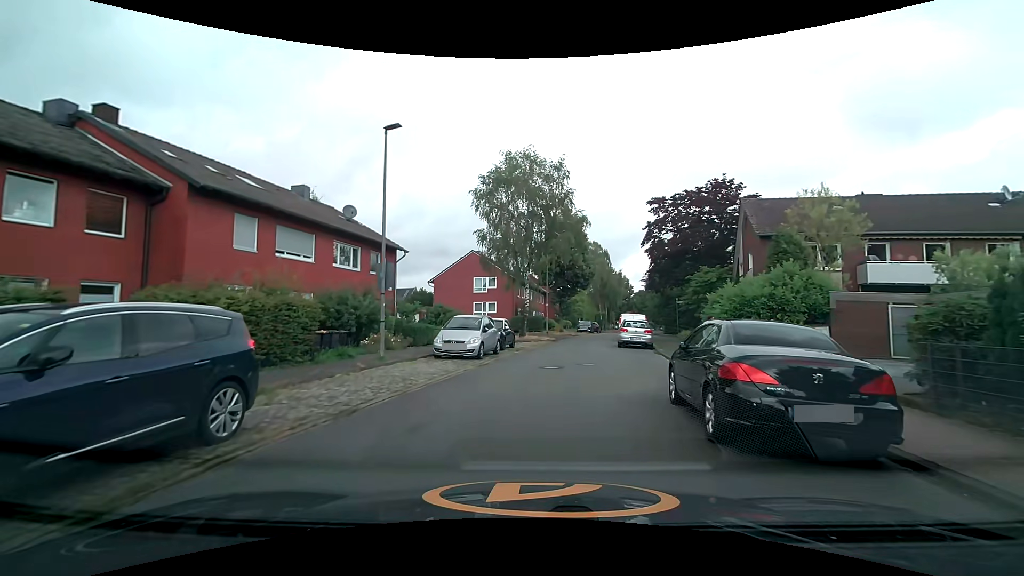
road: residential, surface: asphalt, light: Day
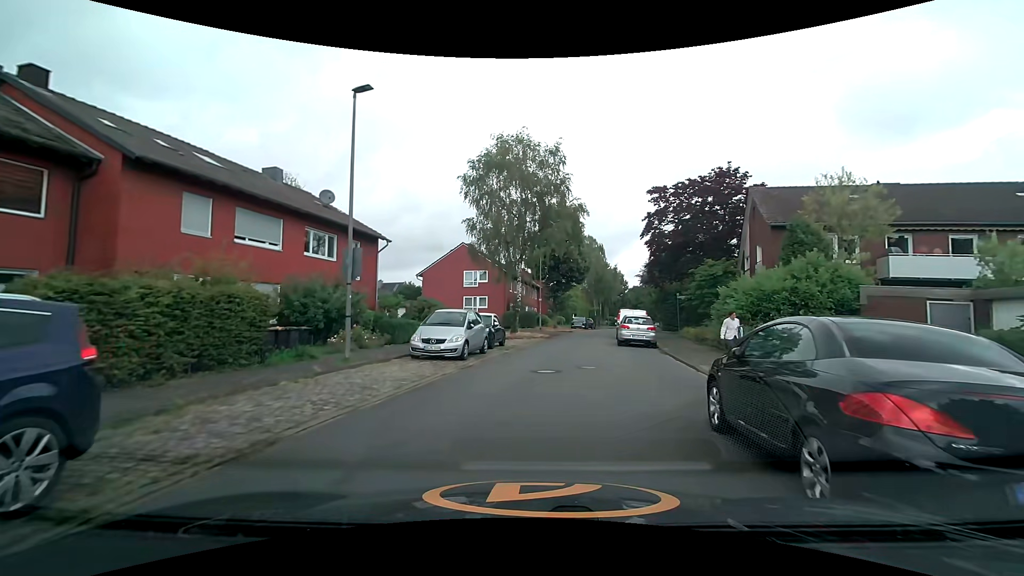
(0.0, +2.3) m; 0°
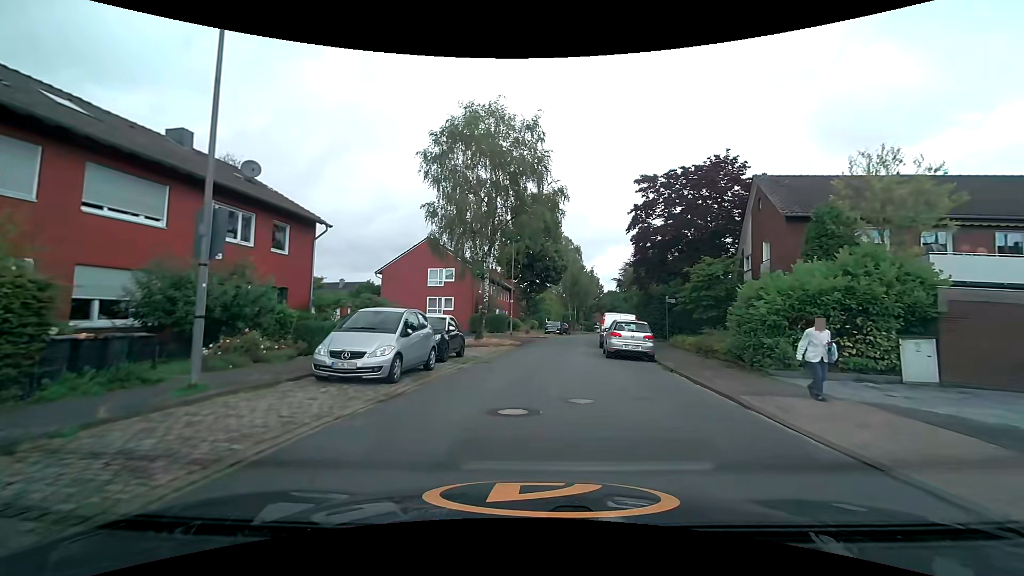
(+0.1, +5.0) m; +3°
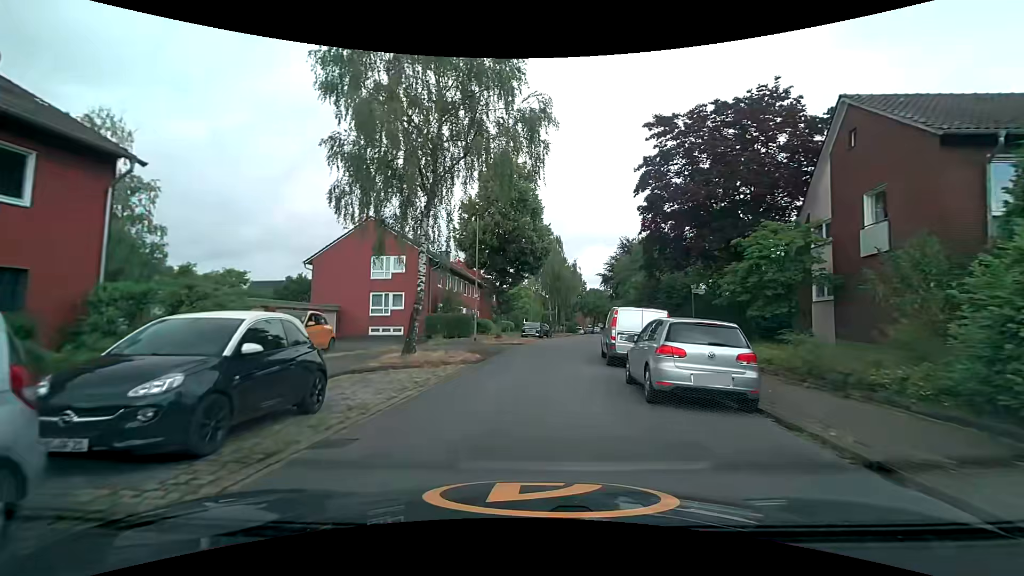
(+0.5, +10.2) m; +3°
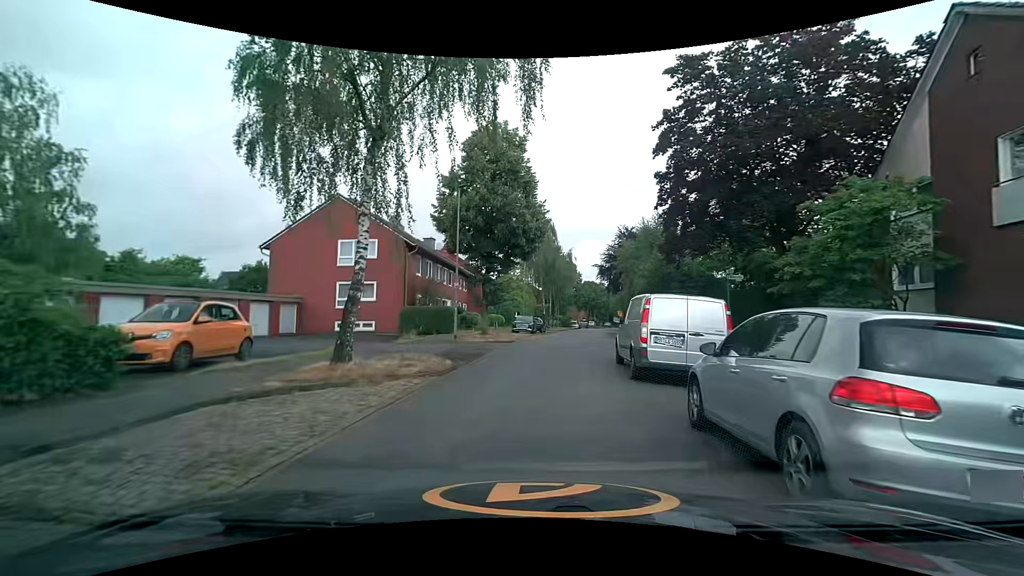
(0.0, +5.0) m; +1°
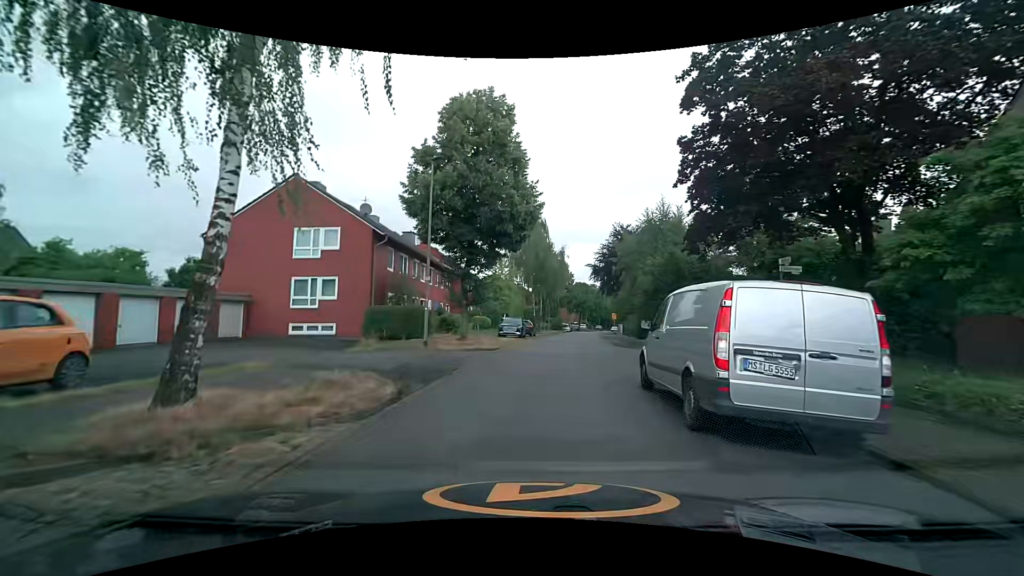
(+0.1, +4.6) m; 0°
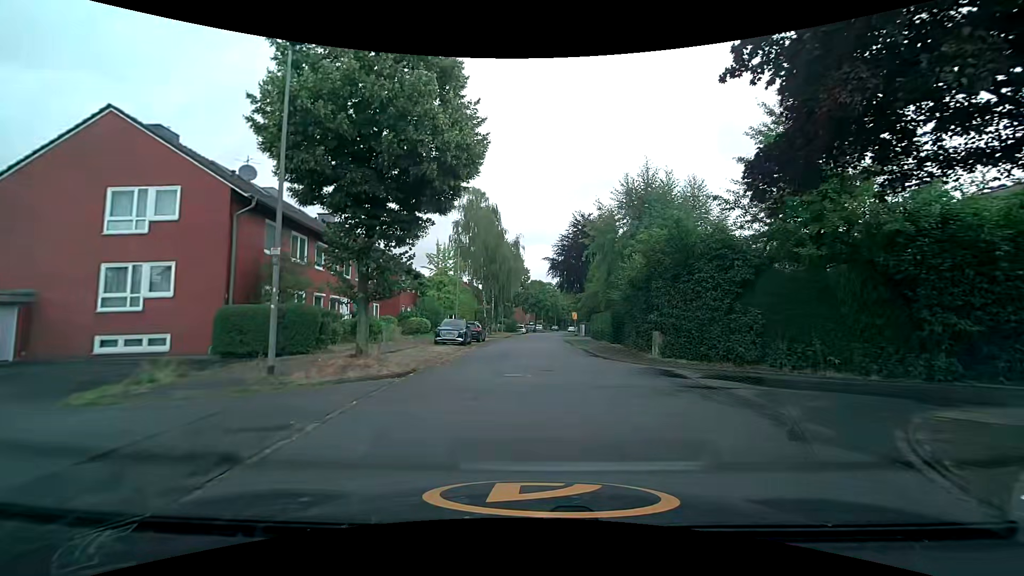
(+0.6, +8.6) m; +7°
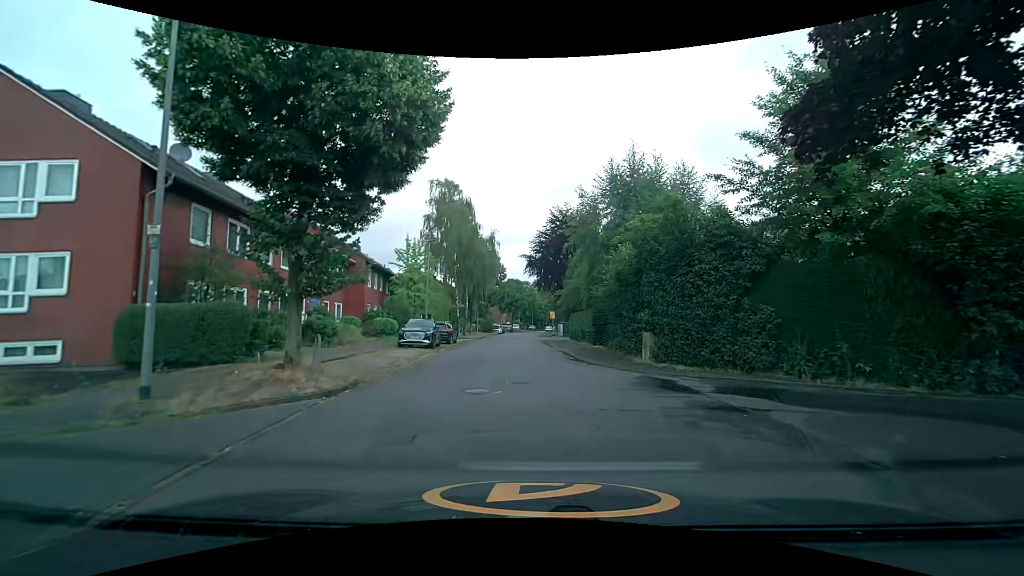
(0.0, +2.7) m; +4°
